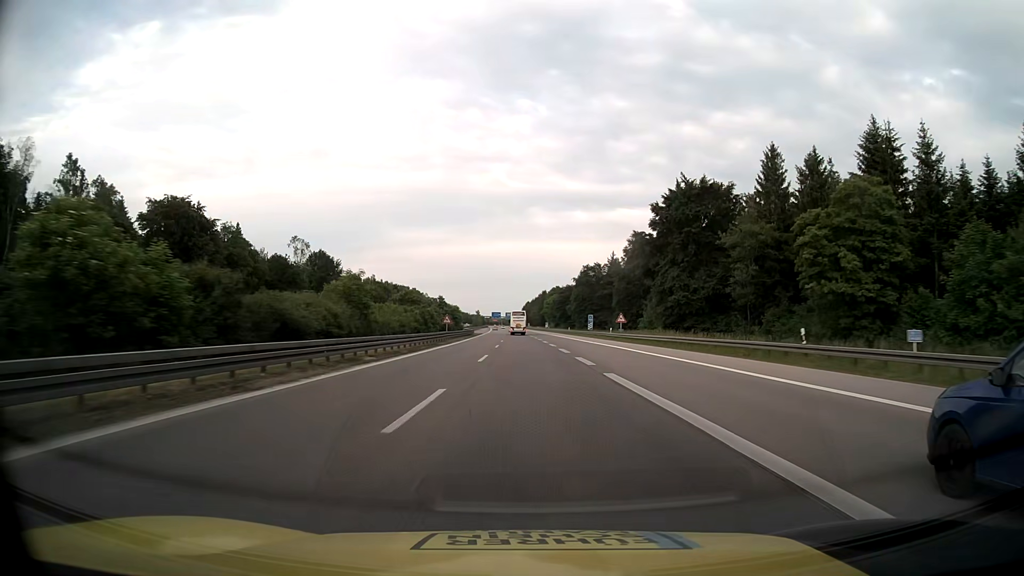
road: motorway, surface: asphalt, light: Day
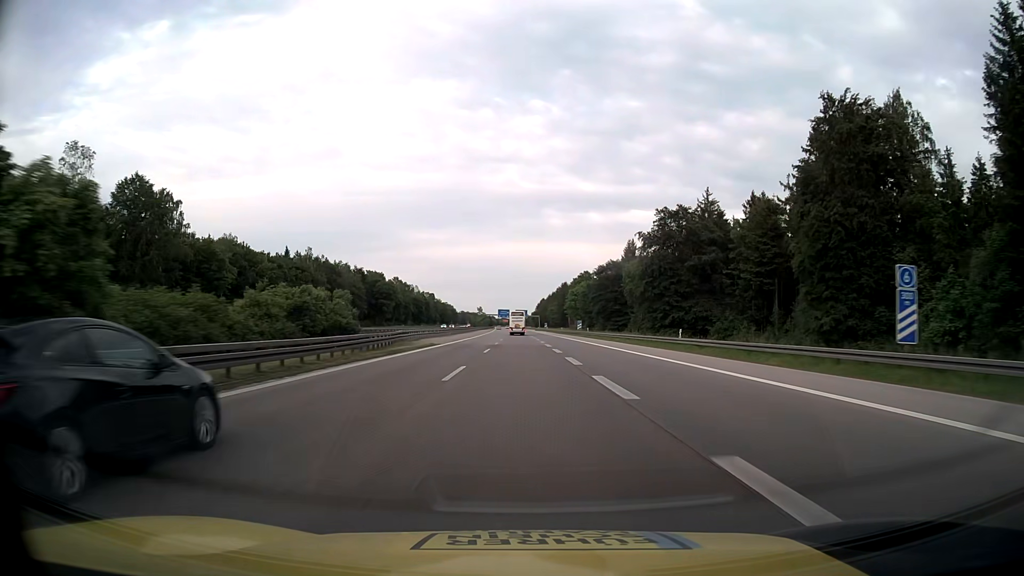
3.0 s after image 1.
(-0.8, +83.8) m; -1°
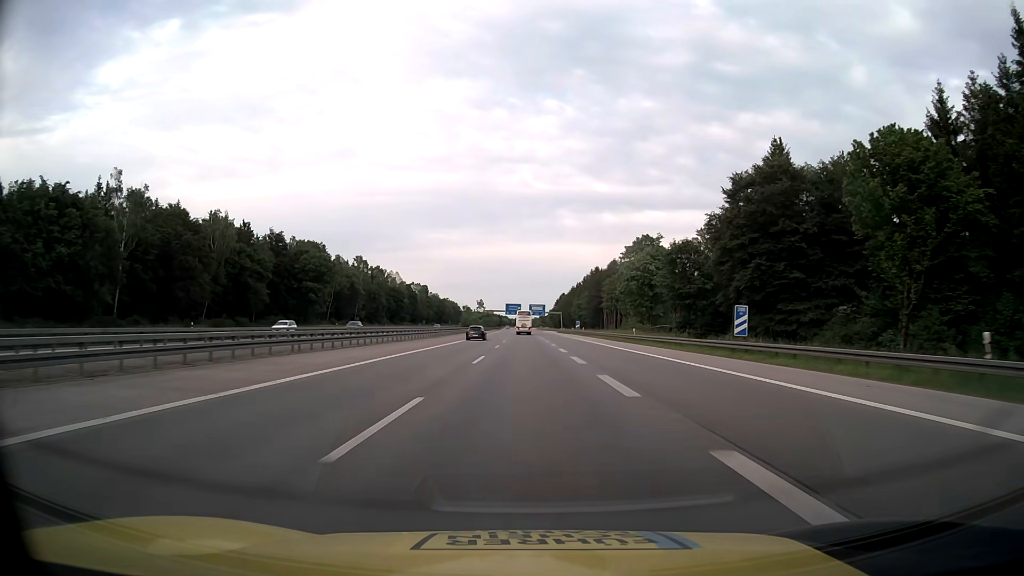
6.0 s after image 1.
(-0.9, +83.8) m; -1°
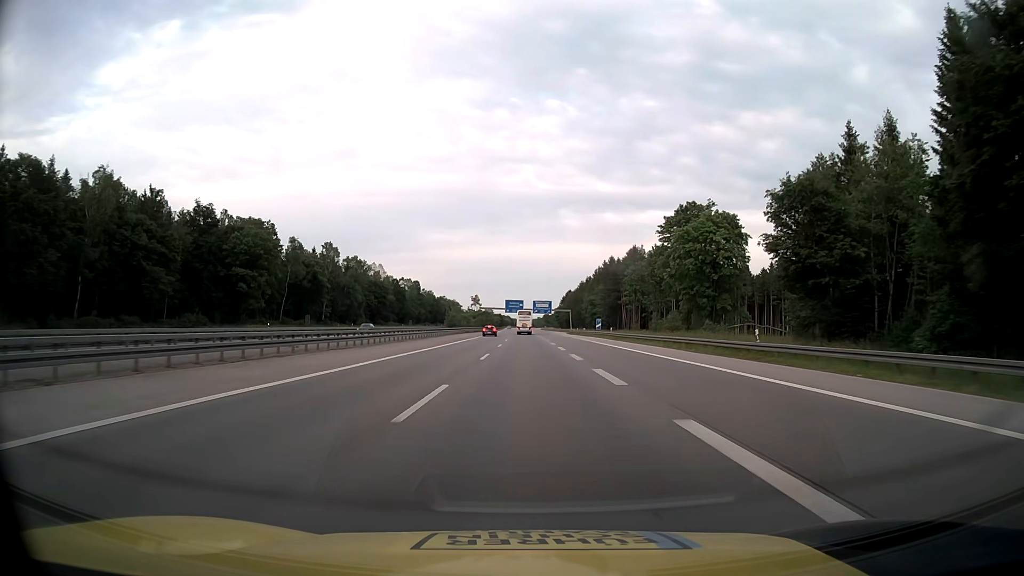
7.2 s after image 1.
(-0.1, +33.5) m; 0°
(0, +10) (0, +20) (0, +30) (0, +40) (0, +50) (0, +60) (0, +70) (0, +80) (0, +90) (-1, +100) m
